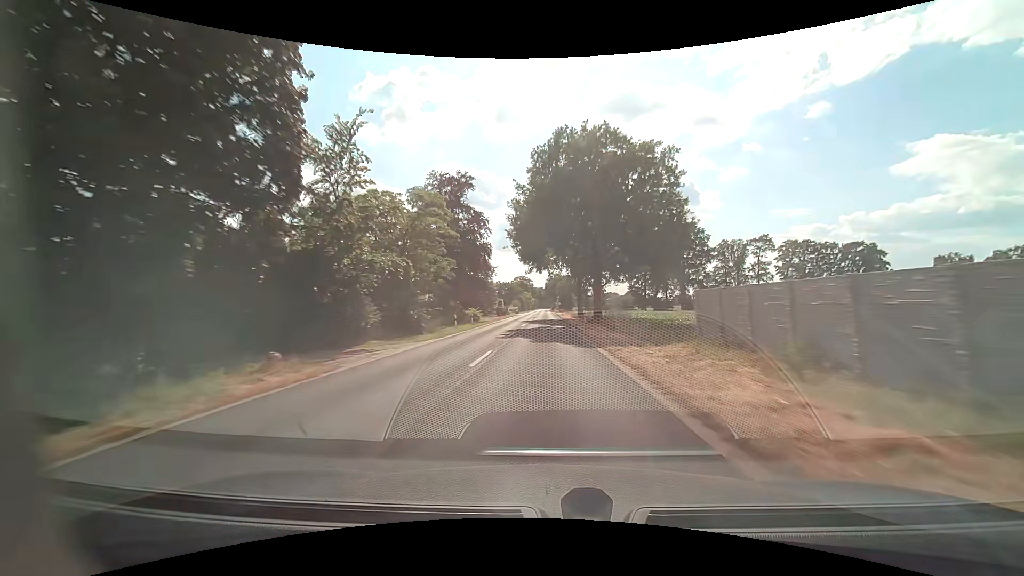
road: secondary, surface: asphalt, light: Day
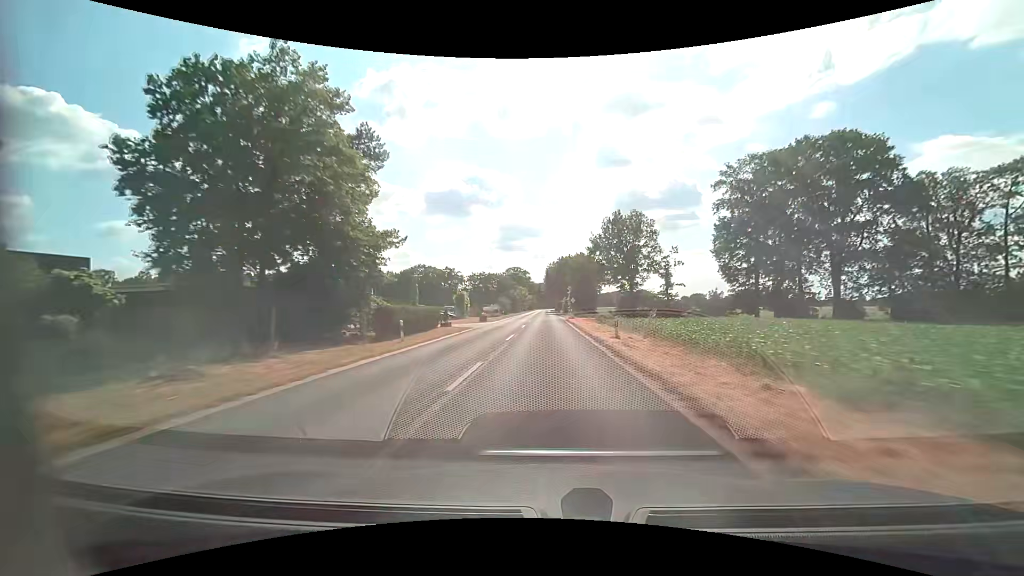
(0.0, +63.2) m; 0°
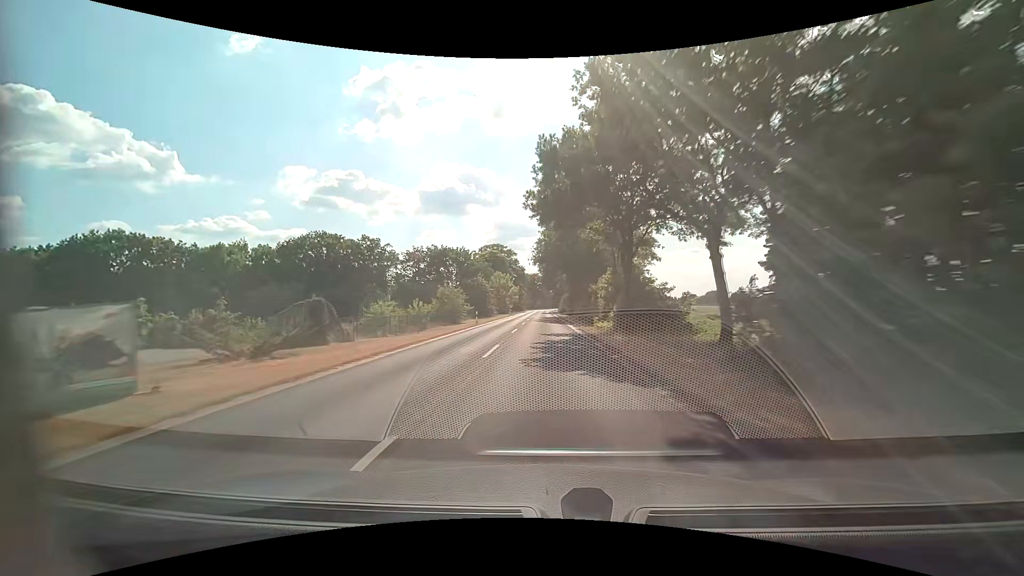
(+0.4, +78.9) m; 0°
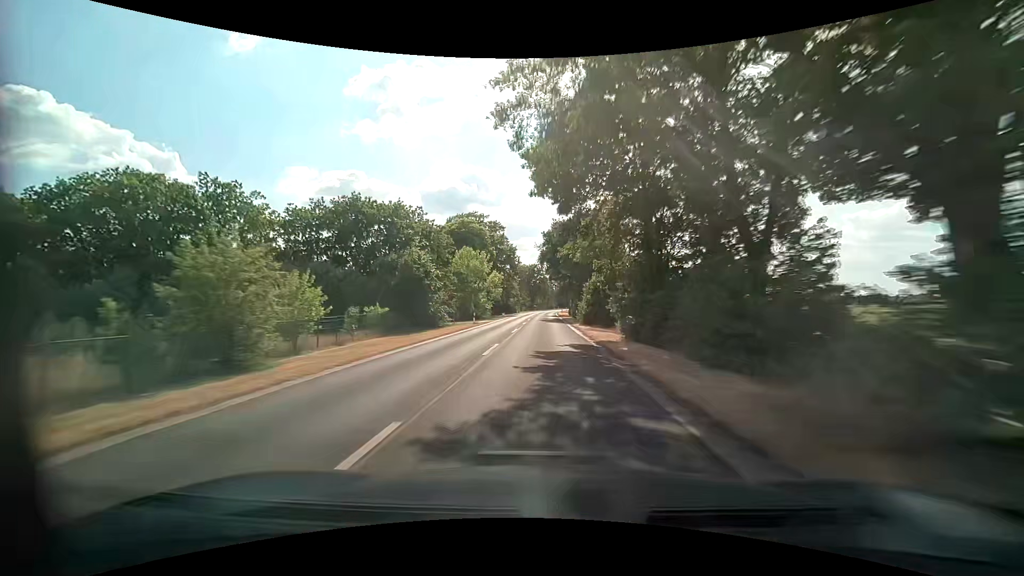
(+0.1, +47.4) m; 0°
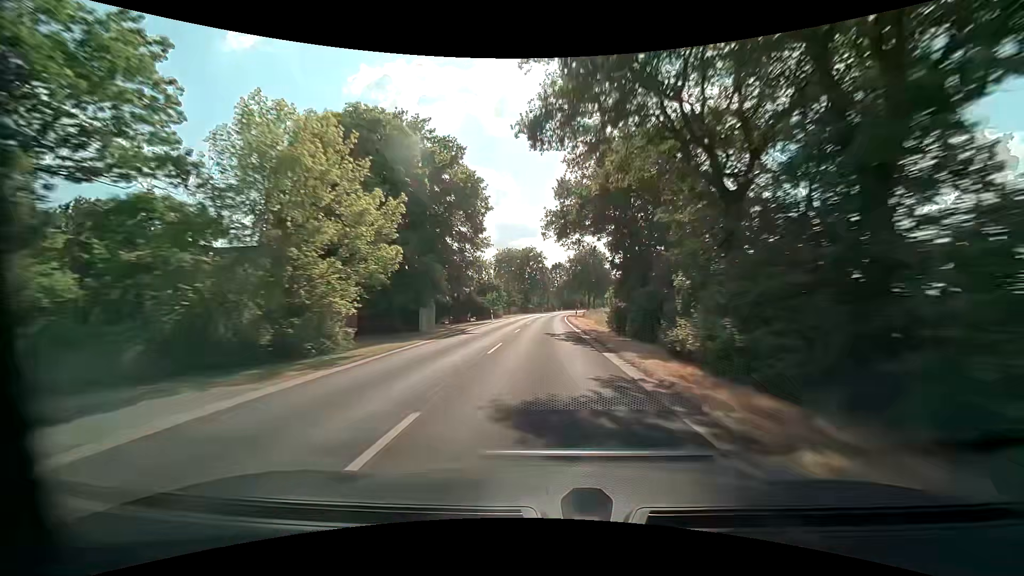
(0.0, +47.5) m; 0°
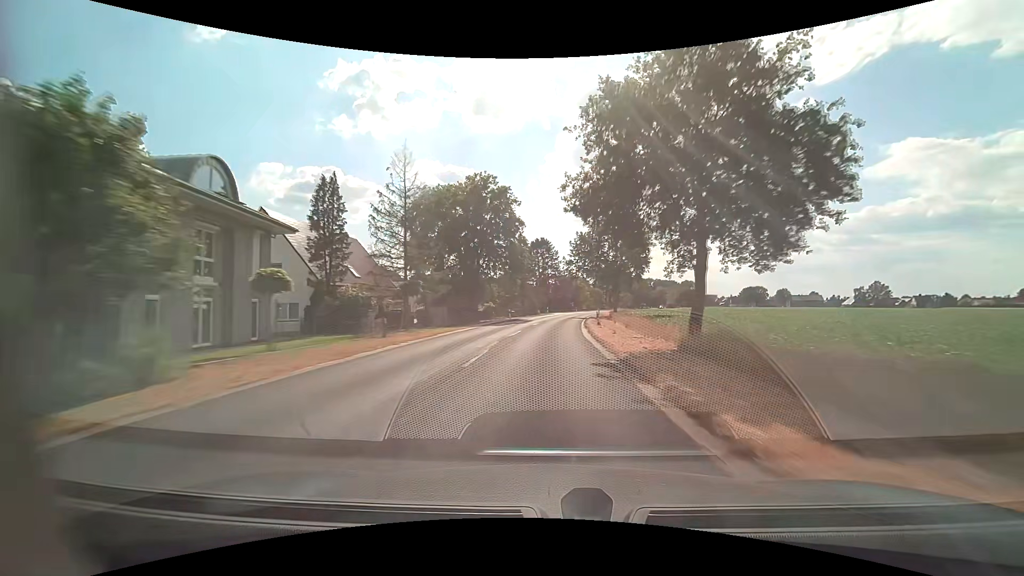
(+1.0, +63.4) m; +2°
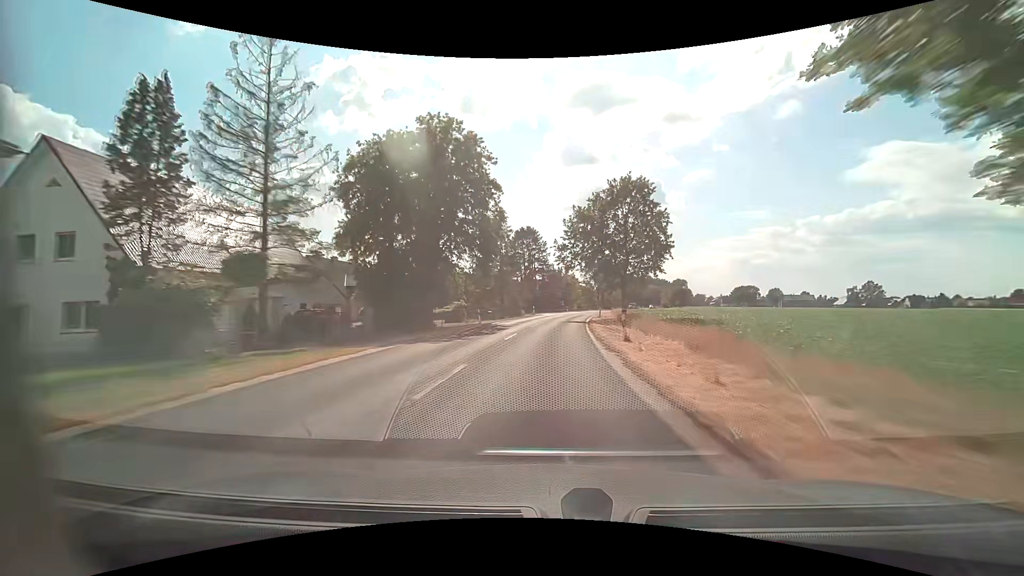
(+0.2, +15.8) m; +2°
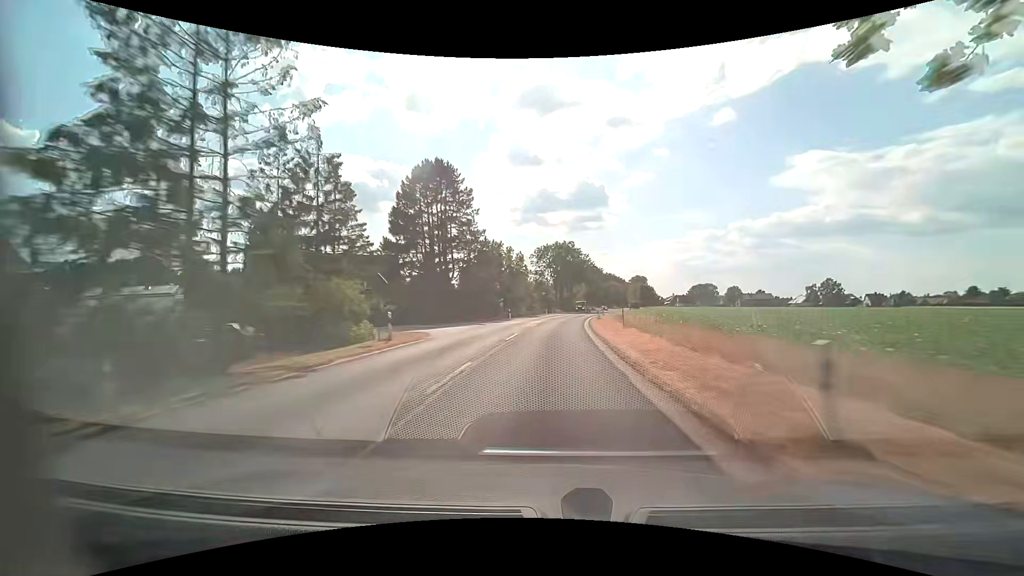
(+2.3, +47.4) m; +6°
(0, +10) (0, +20) (+1, +30) (+2, +40) (+3, +50) (+4, +60) (+5, +70) (+7, +80) (+9, +89) (+10, +99) m
